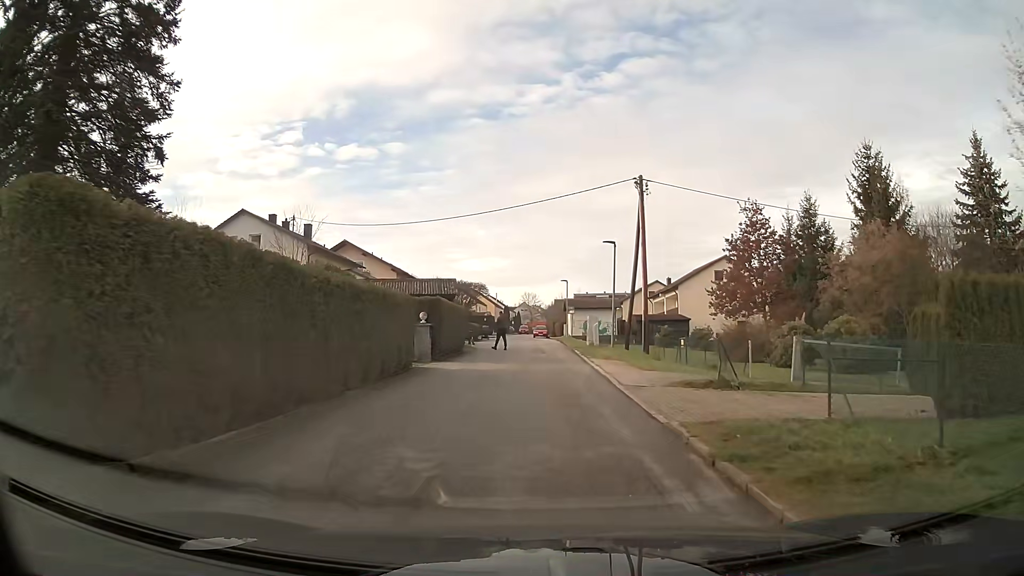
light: Day
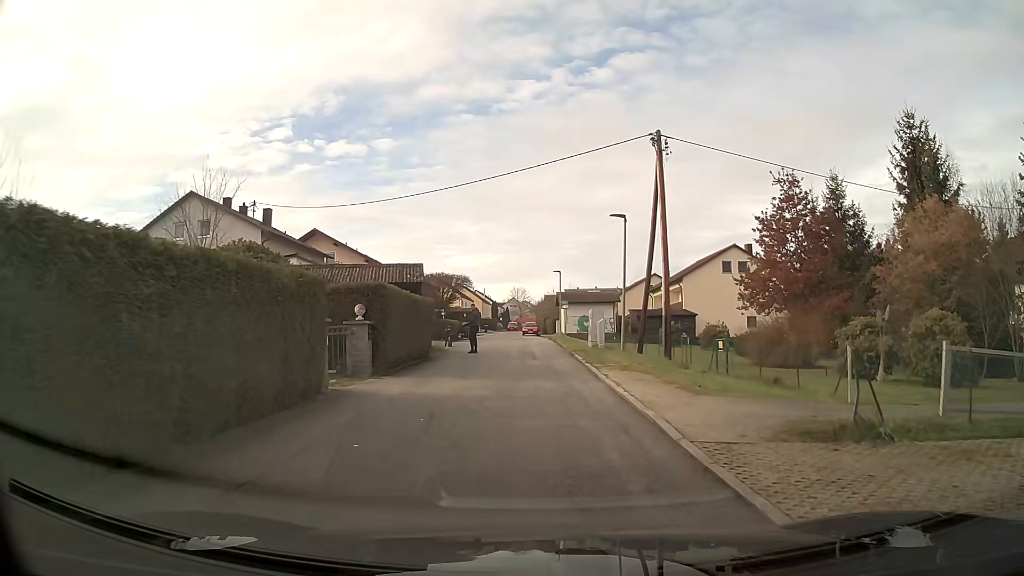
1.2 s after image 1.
(+0.1, +7.0) m; +1°
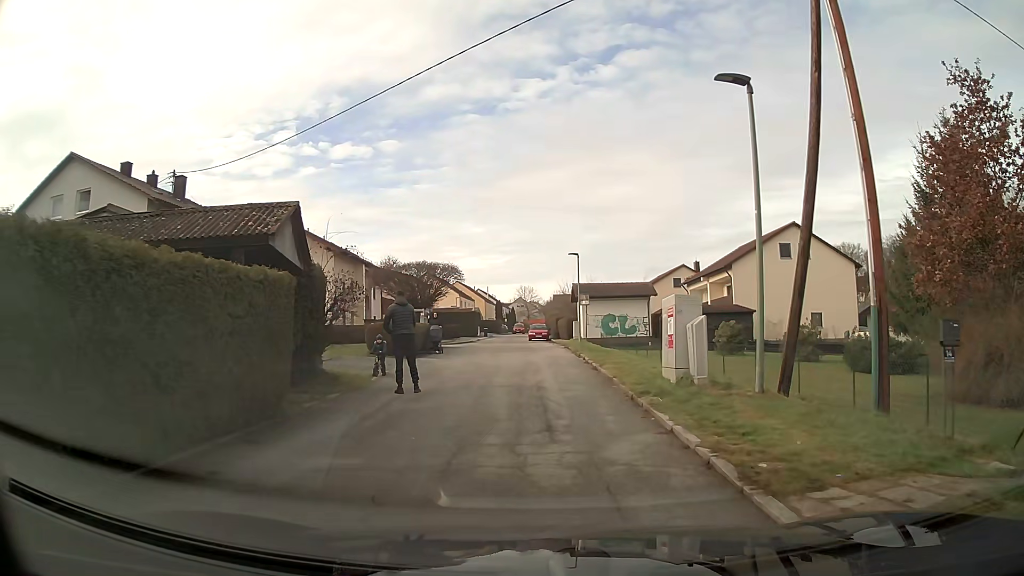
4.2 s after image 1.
(-0.1, +14.8) m; -1°
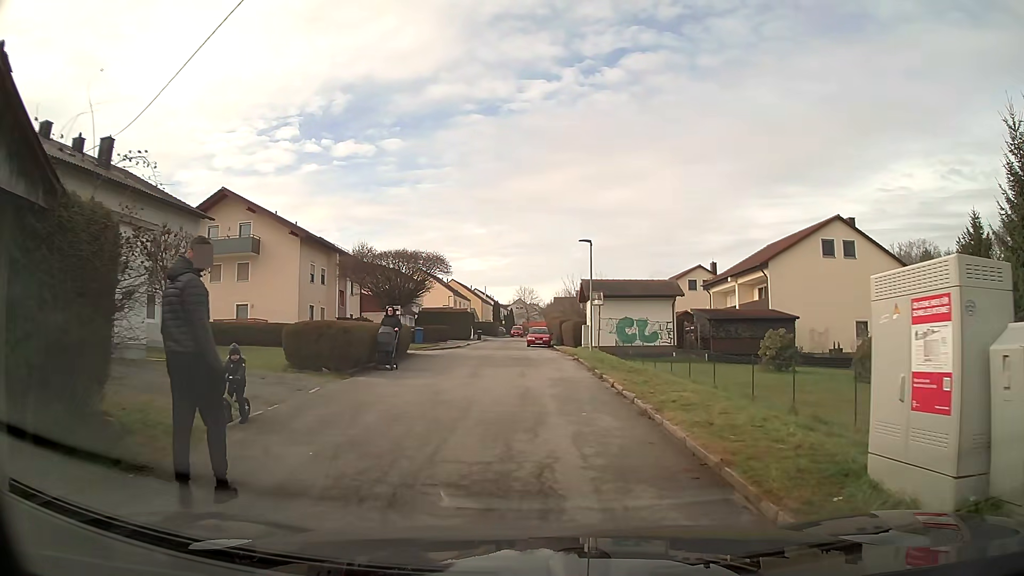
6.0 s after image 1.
(0.0, +8.2) m; 0°
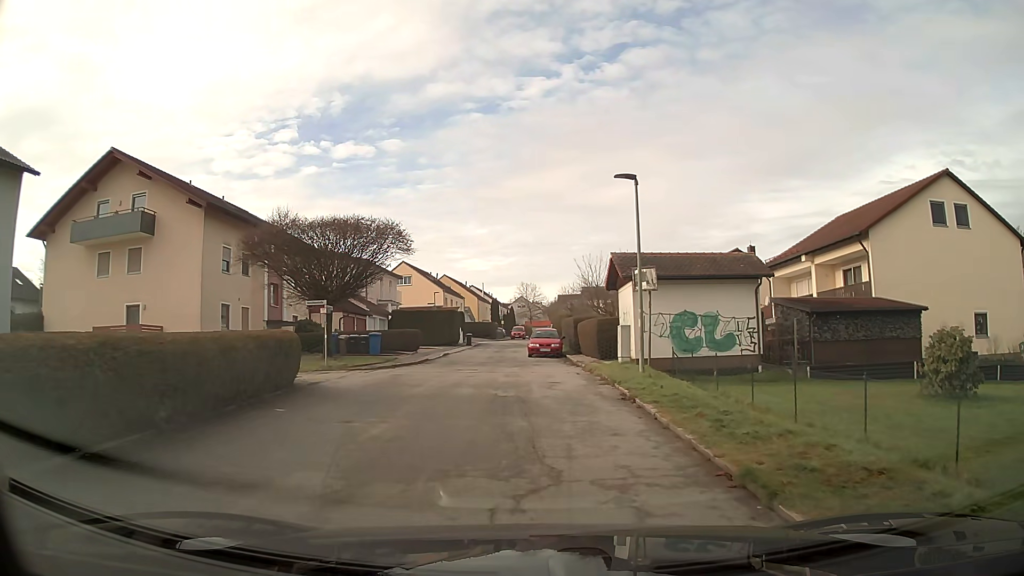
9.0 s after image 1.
(+0.1, +14.3) m; 0°
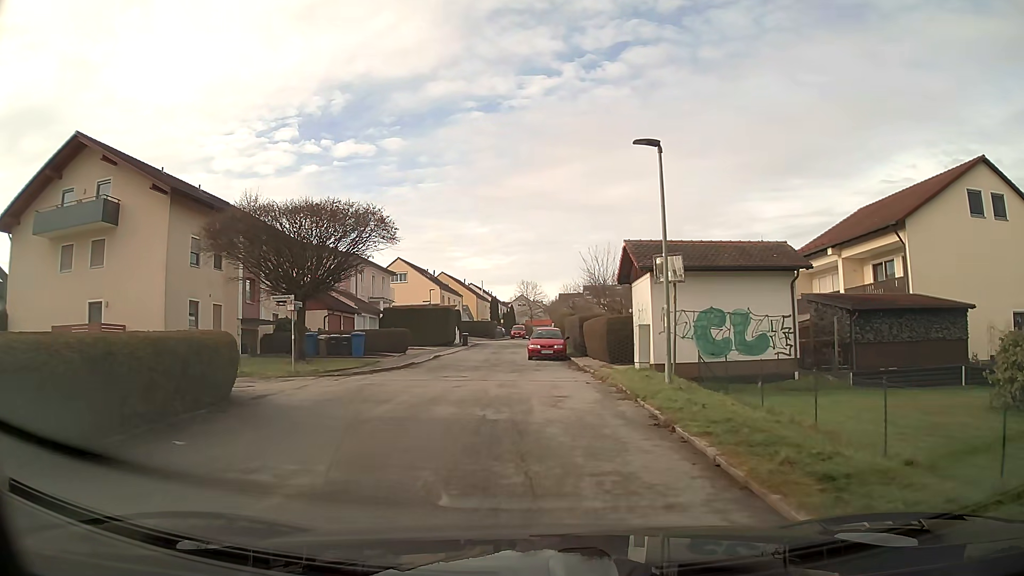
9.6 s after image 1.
(0.0, +3.5) m; 0°
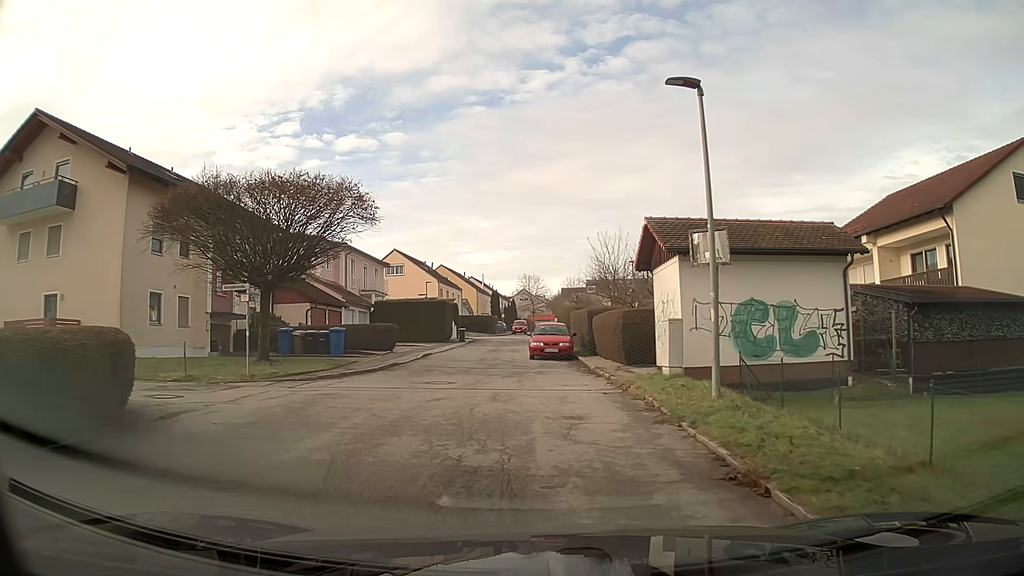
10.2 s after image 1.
(0.0, +3.6) m; -1°
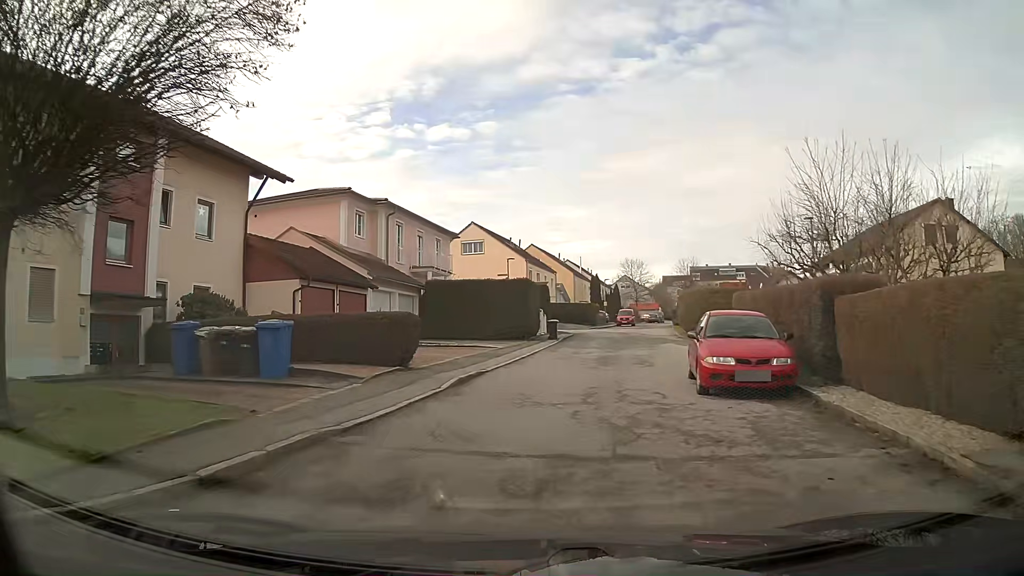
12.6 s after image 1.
(-1.0, +14.8) m; -7°
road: residential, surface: asphalt
(0, +10) (+2, +20) (+5, +29) (+6, +39) (+6, +49) (-1, +55) (-11, +58) (-20, +62) (-30, +65) (-37, +71) m
